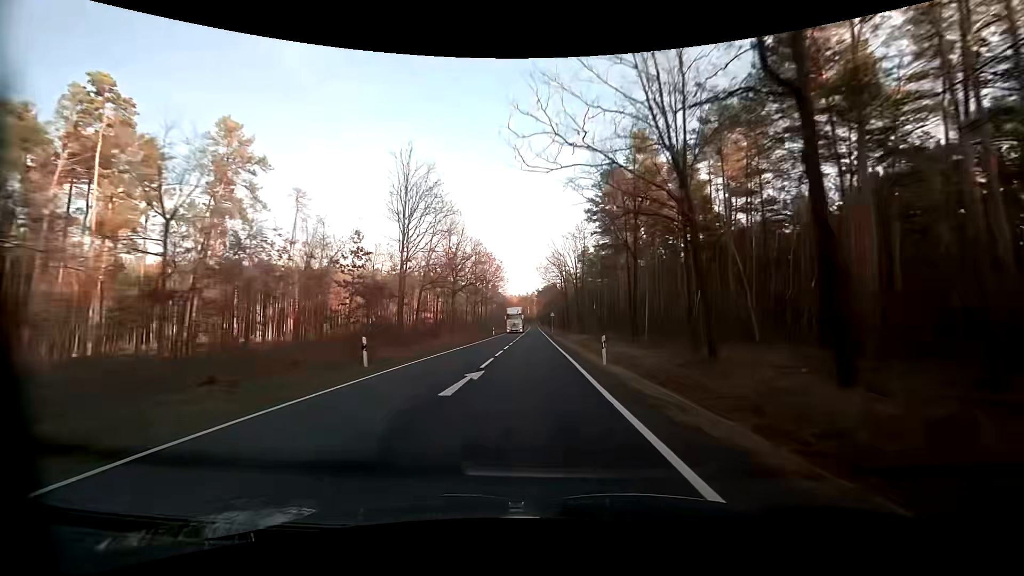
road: primary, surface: asphalt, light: Day
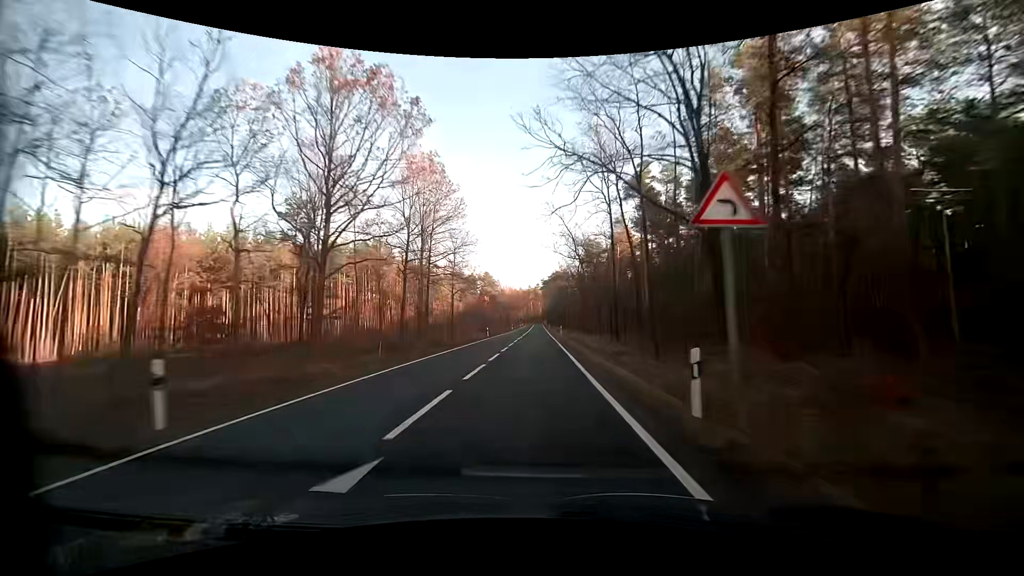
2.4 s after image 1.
(-0.3, +63.5) m; 0°
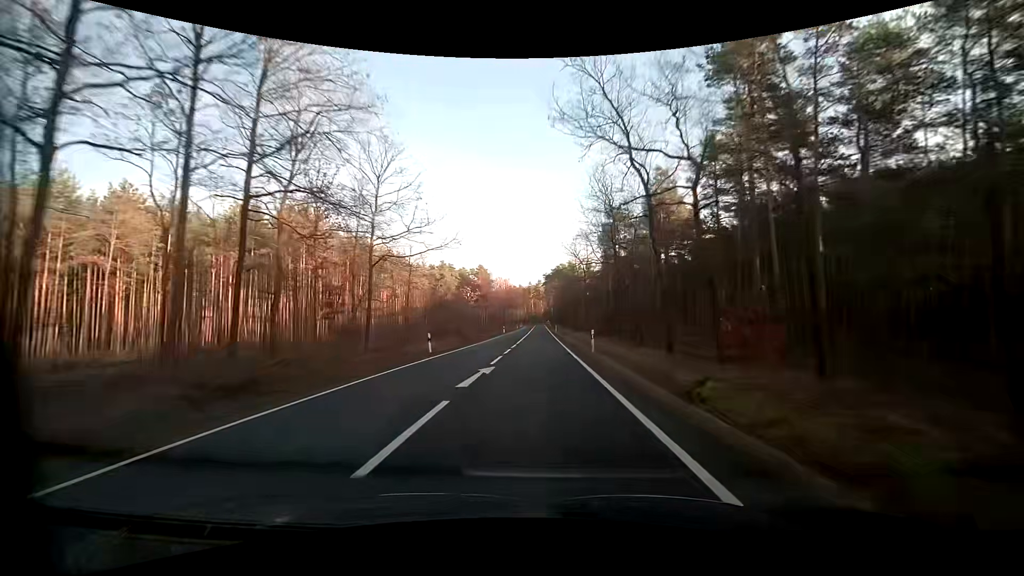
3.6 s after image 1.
(-0.2, +31.6) m; -1°
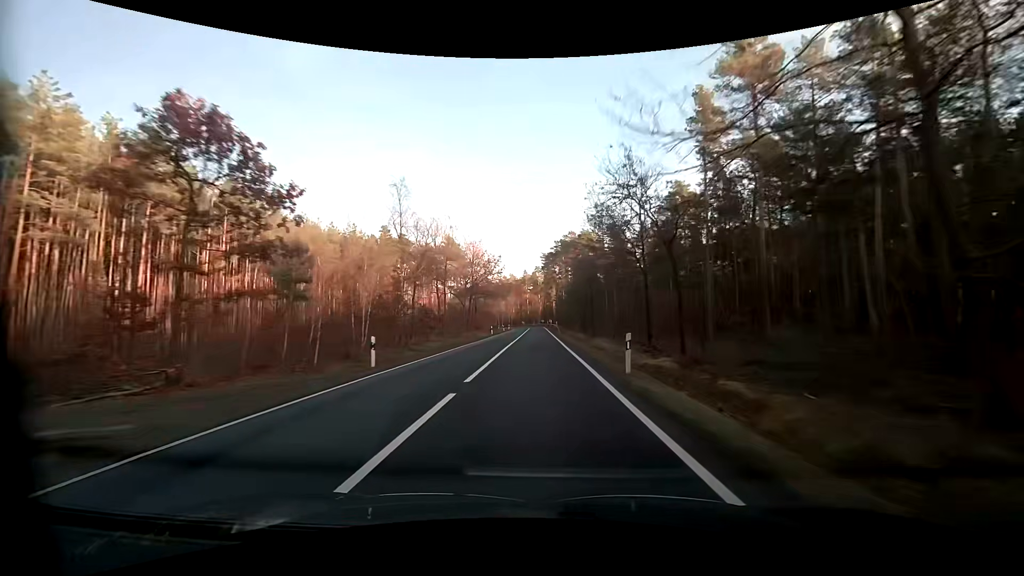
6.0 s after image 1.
(+0.6, +62.9) m; +1°
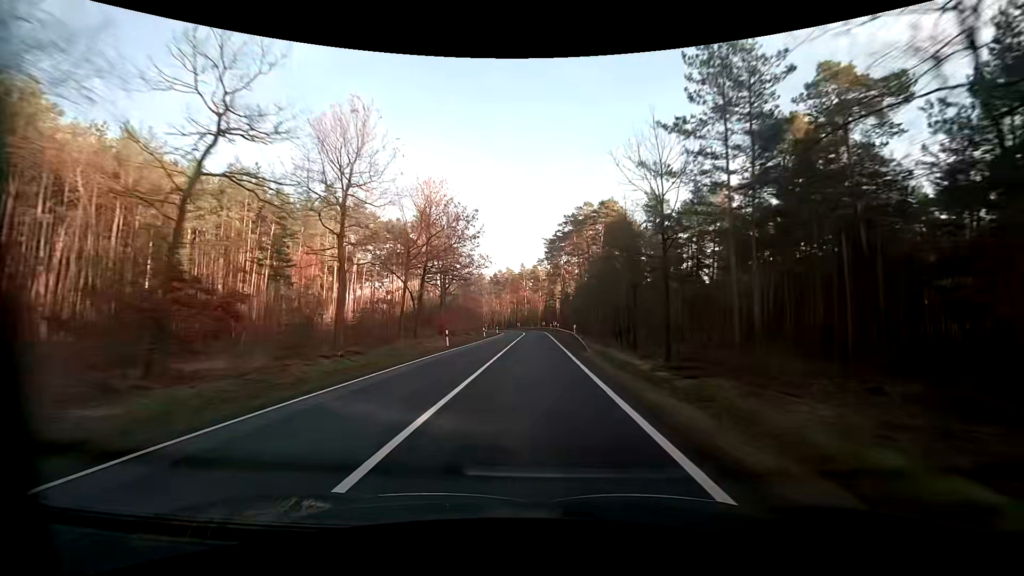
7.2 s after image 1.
(-0.2, +31.1) m; 0°
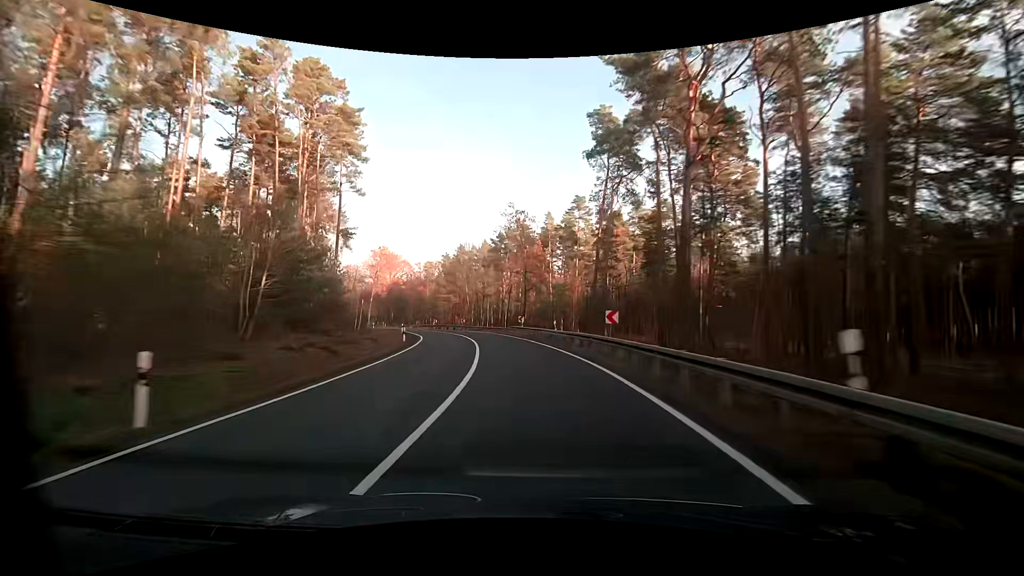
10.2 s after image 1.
(-0.8, +75.4) m; -4°
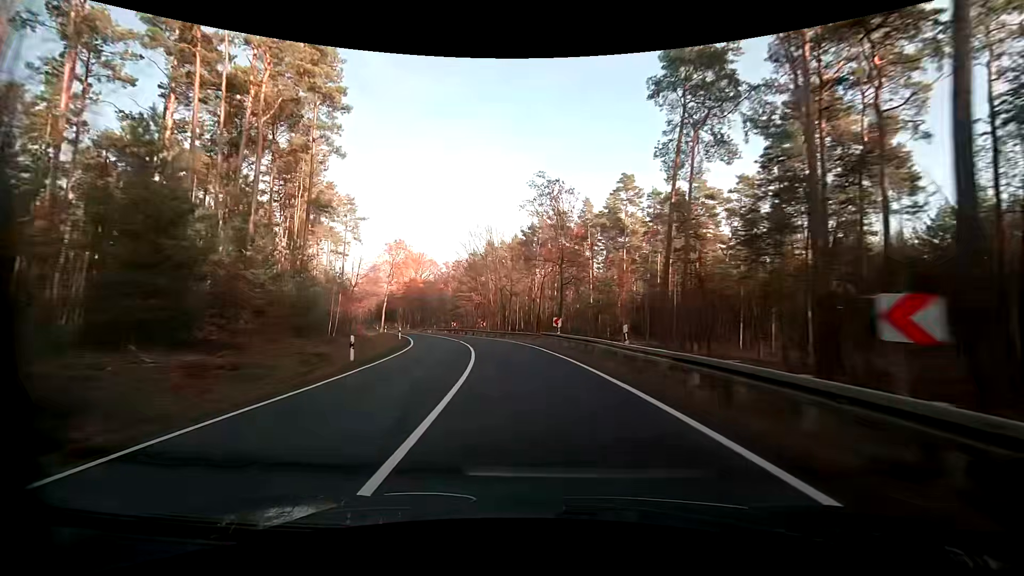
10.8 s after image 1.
(-0.5, +14.0) m; -4°
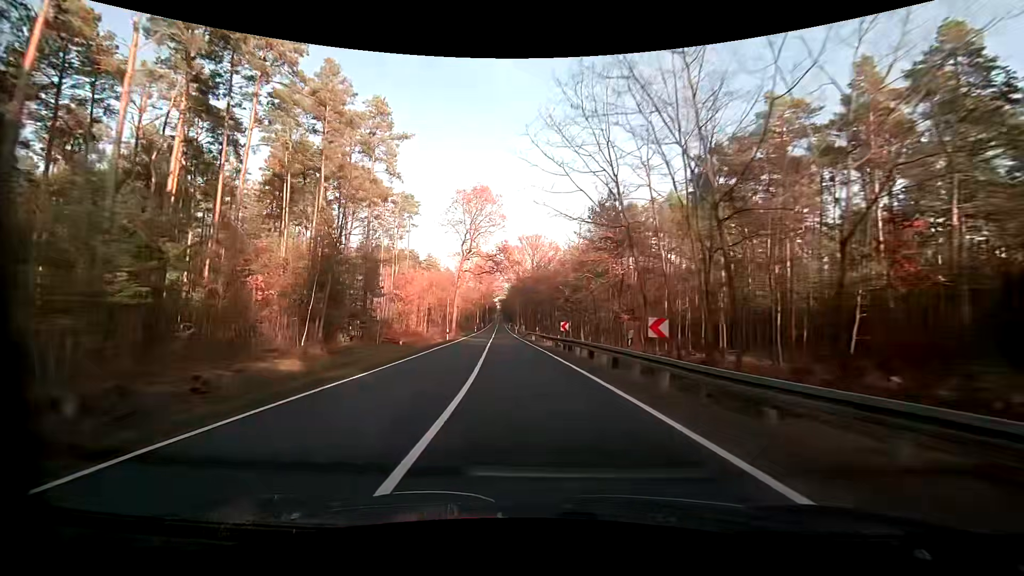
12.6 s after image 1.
(-5.1, +40.2) m; -14°
(0, +10) (-1, +20) (-2, +30) (-3, +40) (-4, +50) (-4, +60) (-5, +70) (-6, +80) (-7, +90) (-8, +100) m
